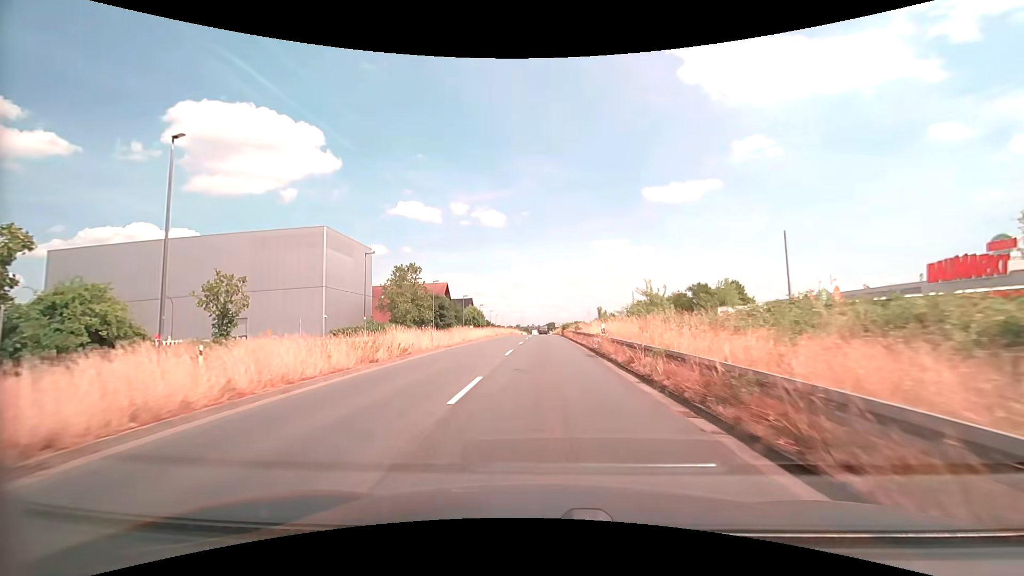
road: primary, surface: asphalt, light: Day
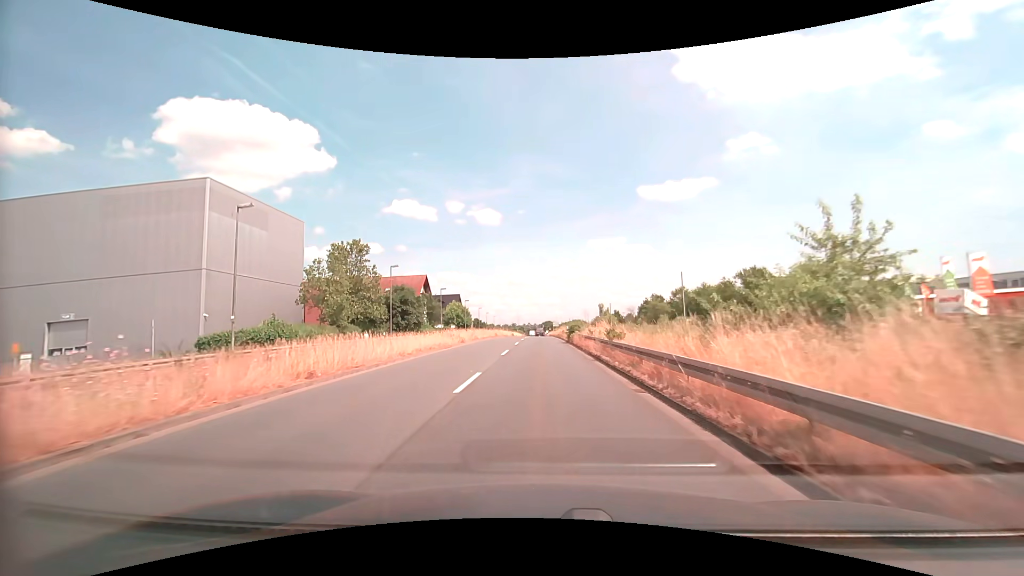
(0.0, +22.6) m; 0°
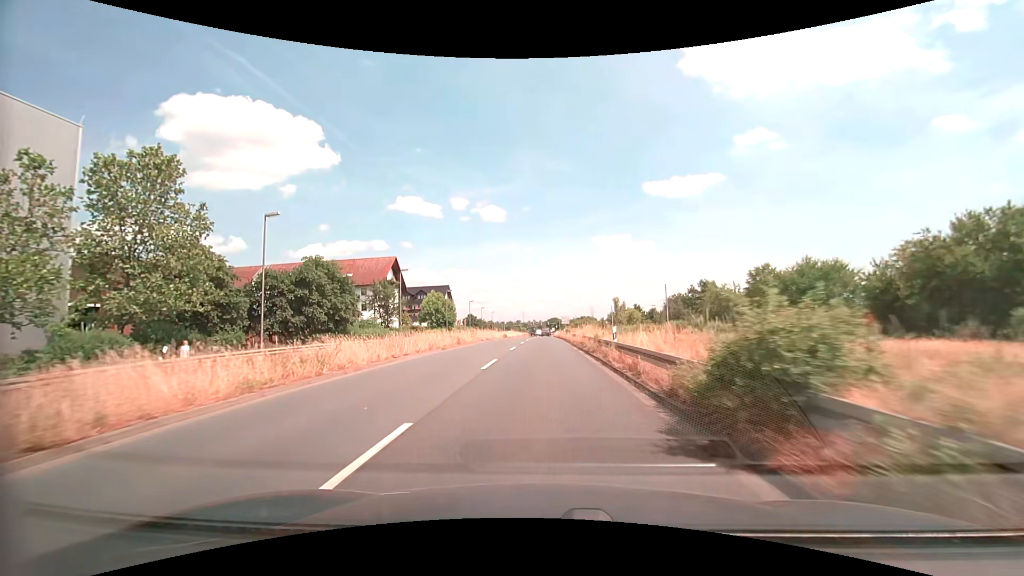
(0.0, +31.1) m; 0°
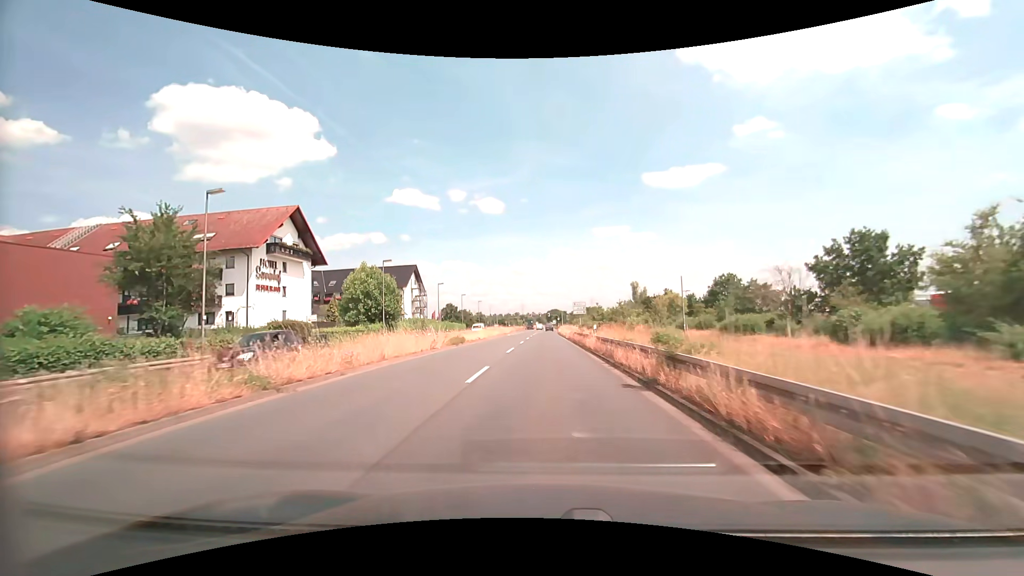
(-0.1, +39.7) m; 0°
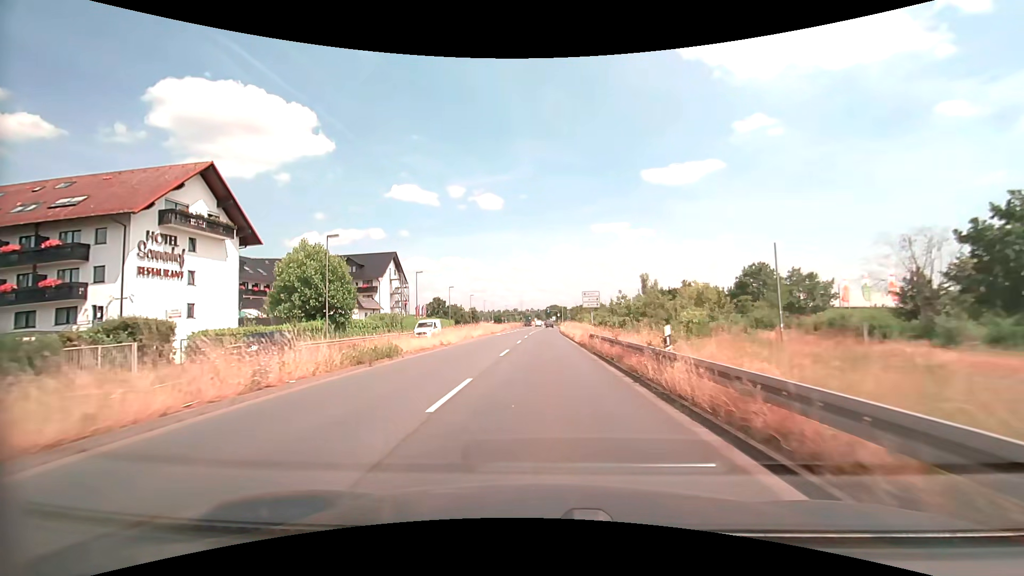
(0.0, +15.7) m; 0°
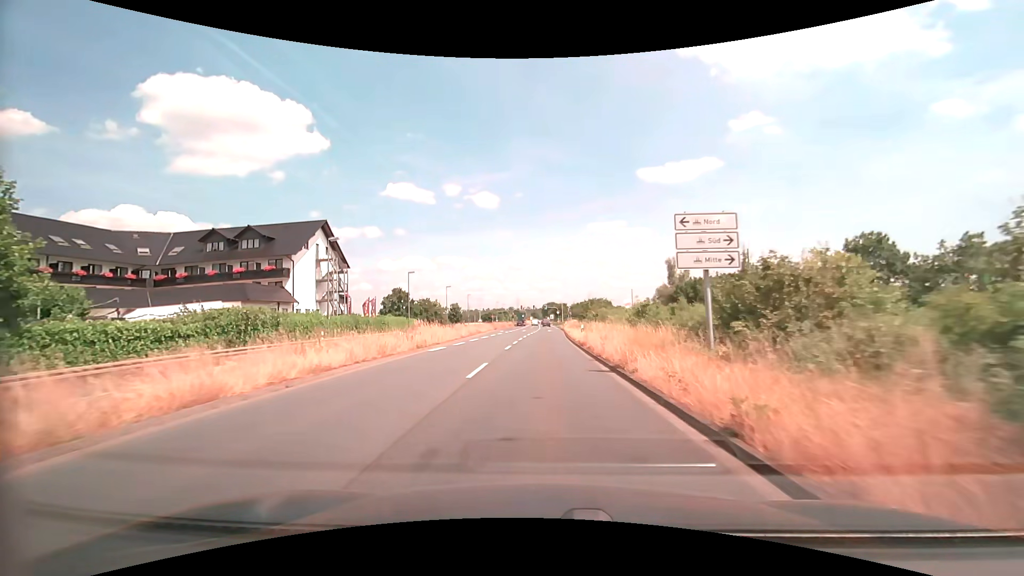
(+0.1, +31.8) m; 0°
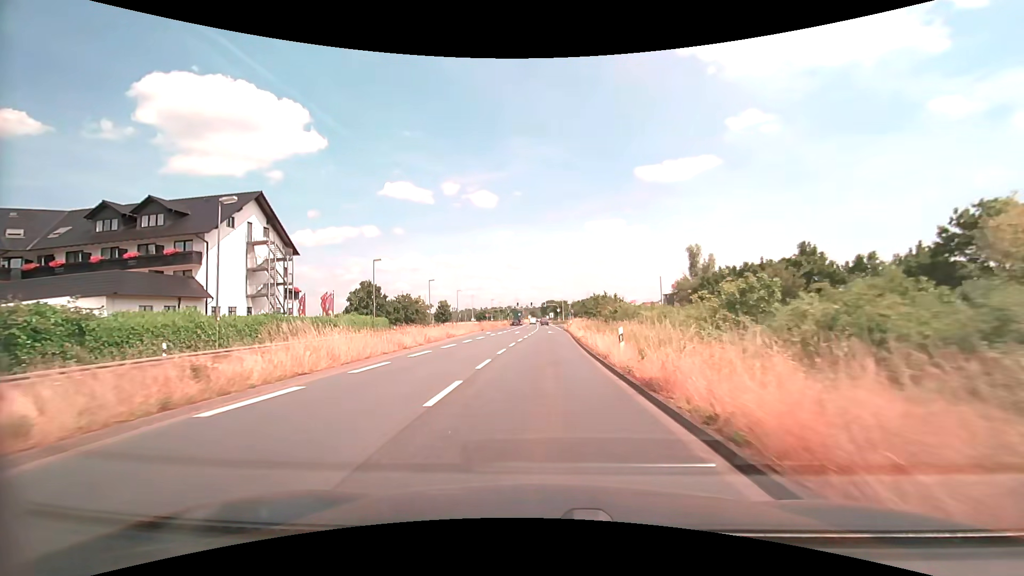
(0.0, +16.1) m; 0°
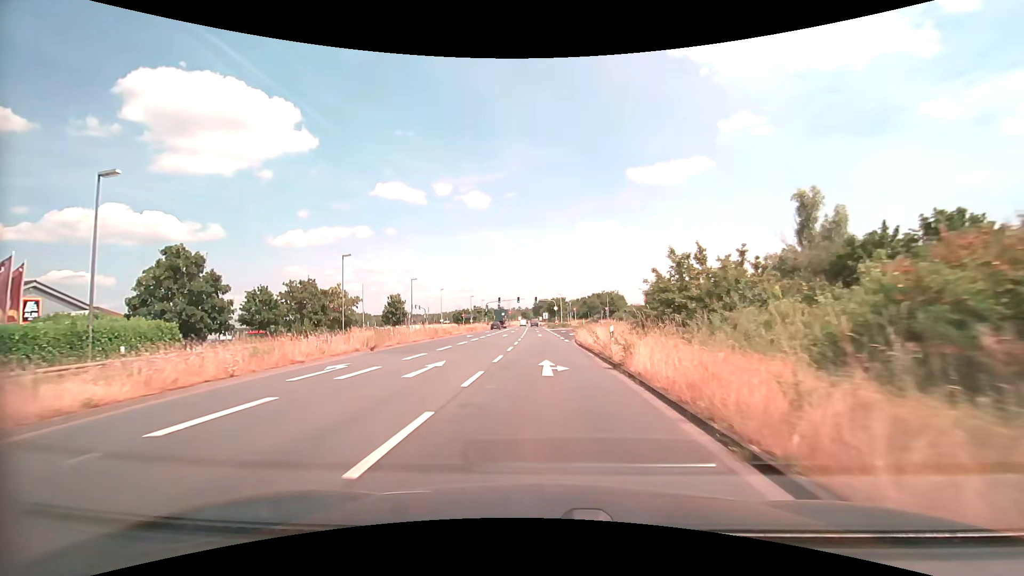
(+0.3, +39.5) m; +1°
(0, +10) (0, +20) (0, +30) (+1, +40) (+1, +50) (+2, +60) (+2, +70) (+2, +80) (+4, +90) (+8, +99) m
